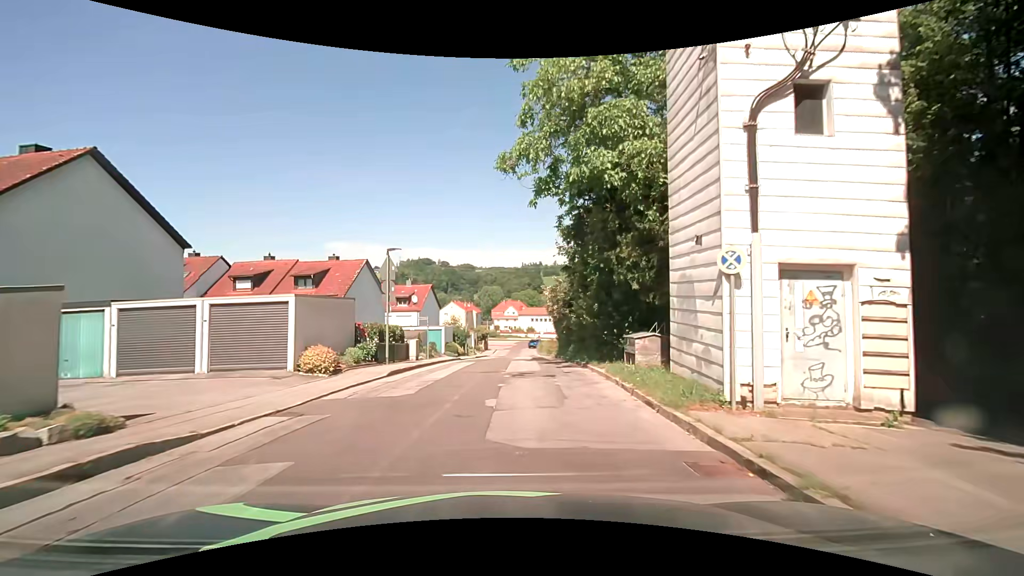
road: unclassified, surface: asphalt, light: Day
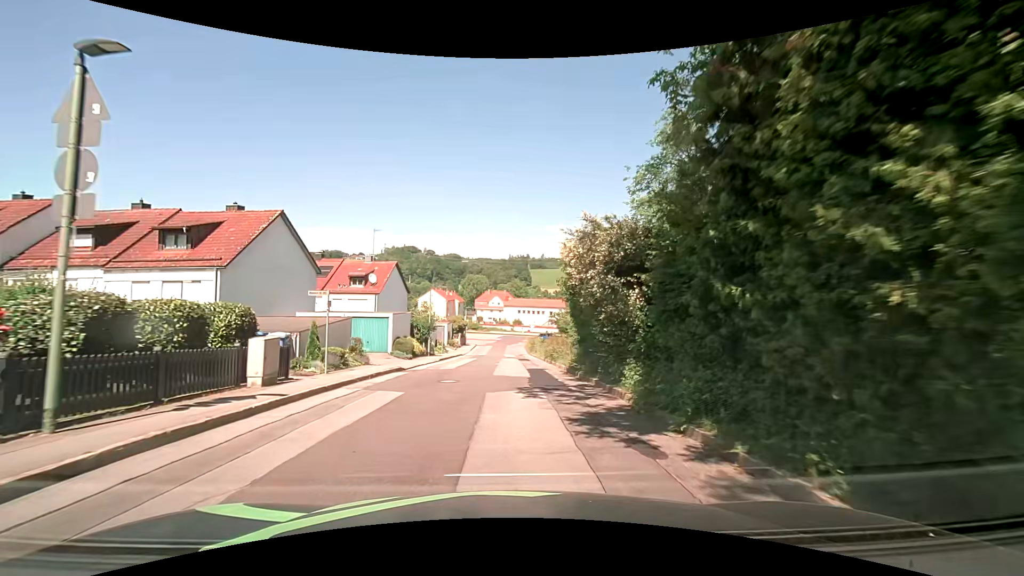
(-0.1, +14.9) m; -1°
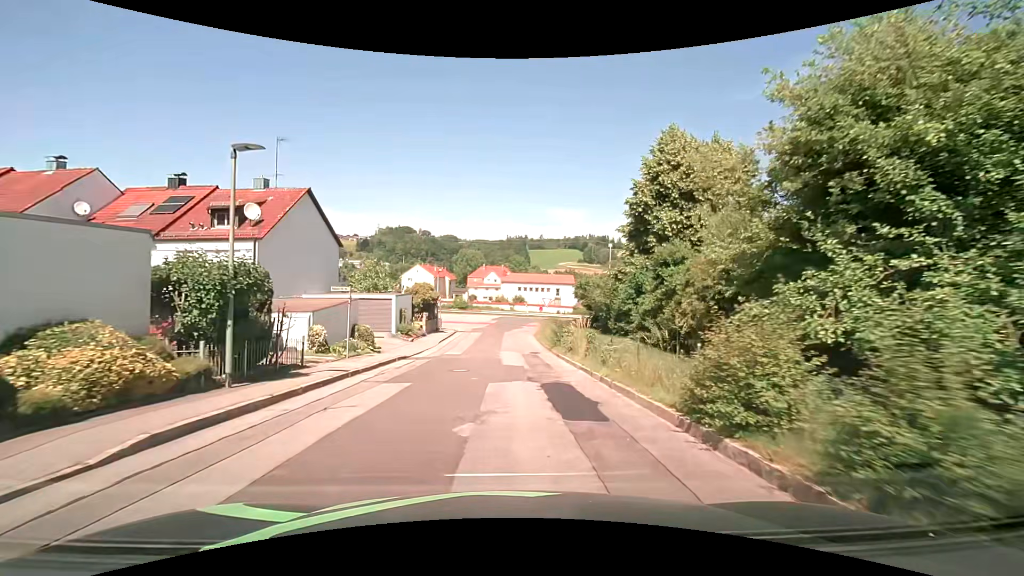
(+0.5, +25.5) m; +1°
